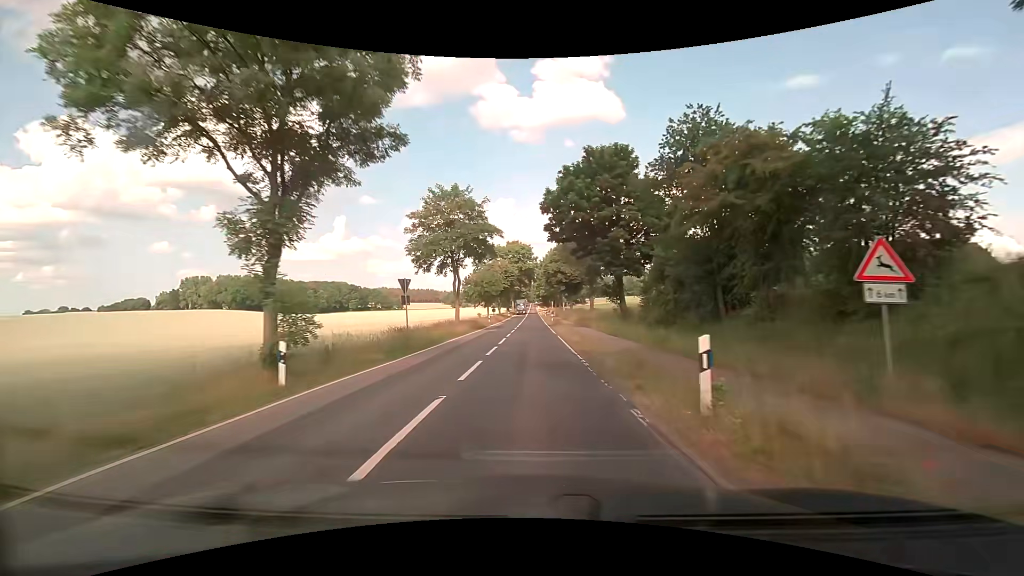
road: secondary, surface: asphalt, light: Day
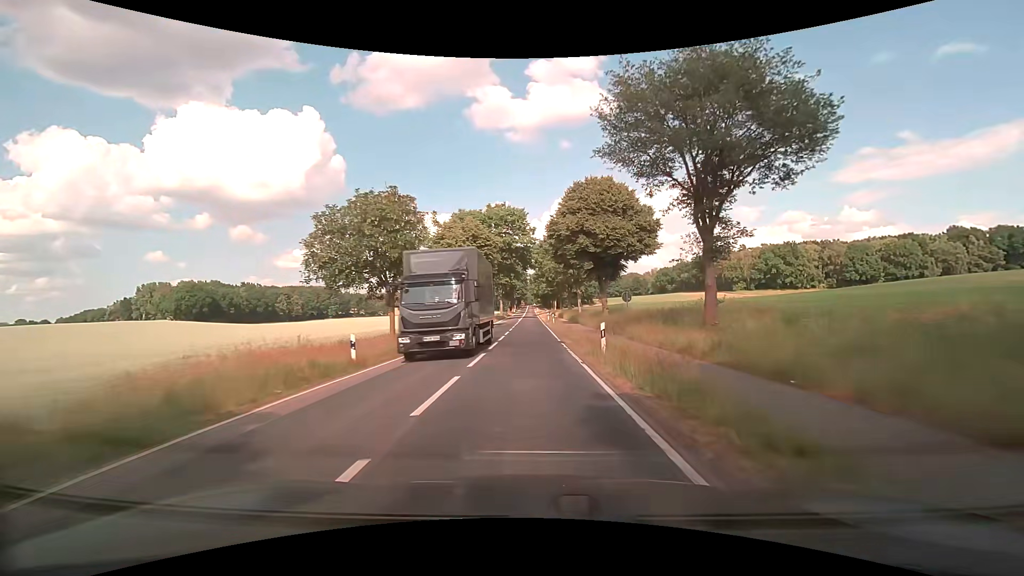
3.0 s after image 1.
(+0.6, +45.7) m; +1°
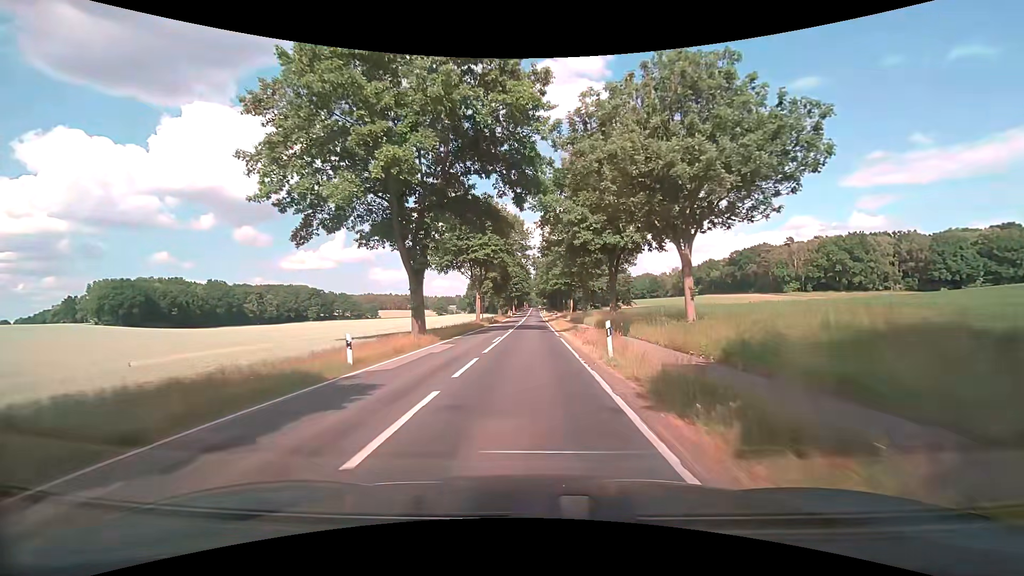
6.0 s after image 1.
(-0.3, +50.4) m; 0°
(0, +10) (0, +20) (0, +30) (0, +40) (0, +50) (0, +60) (0, +70) (0, +80) (0, +90) (0, +100) m
